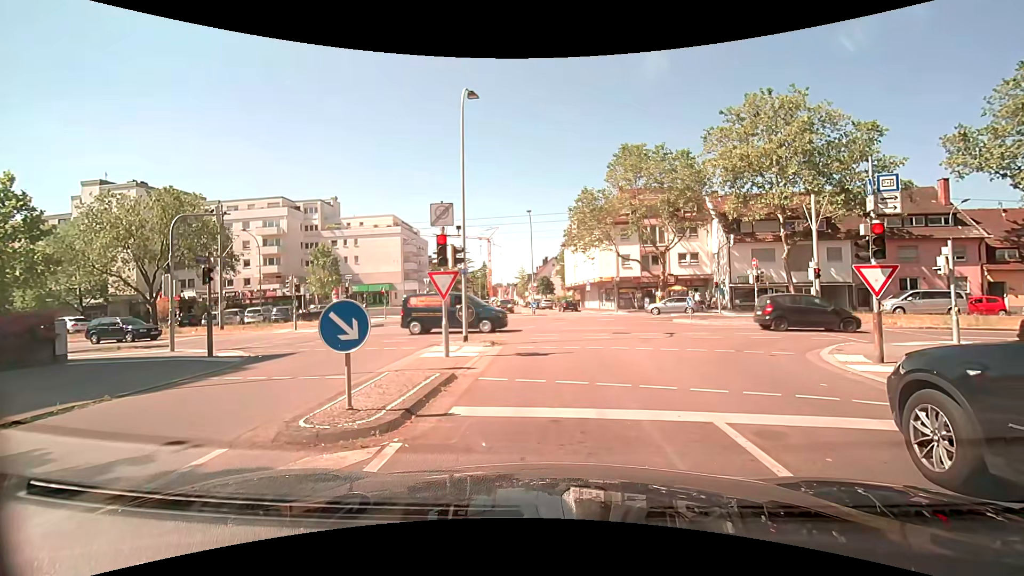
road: residential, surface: asphalt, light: Day
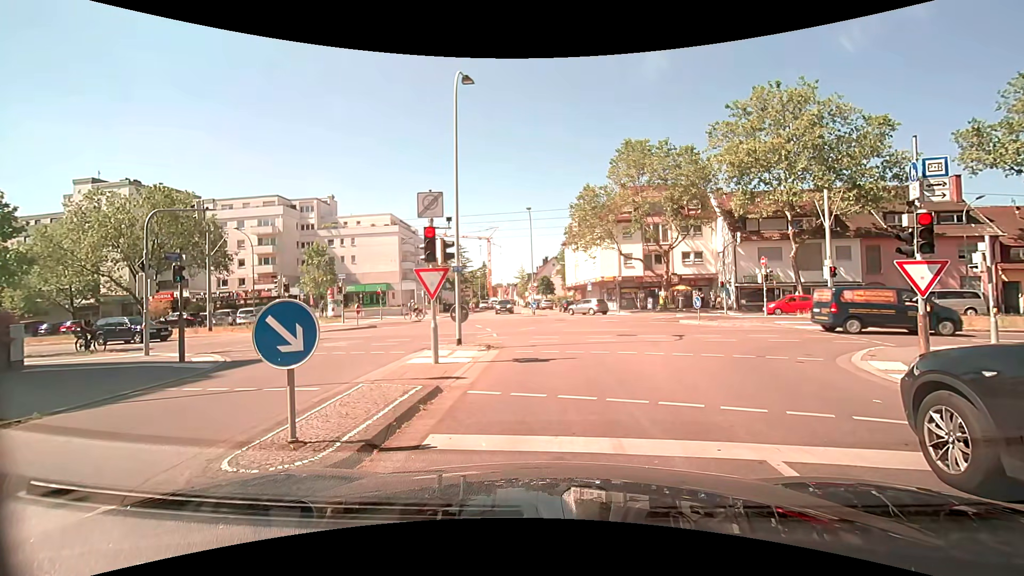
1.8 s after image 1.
(0.0, +1.2) m; 0°
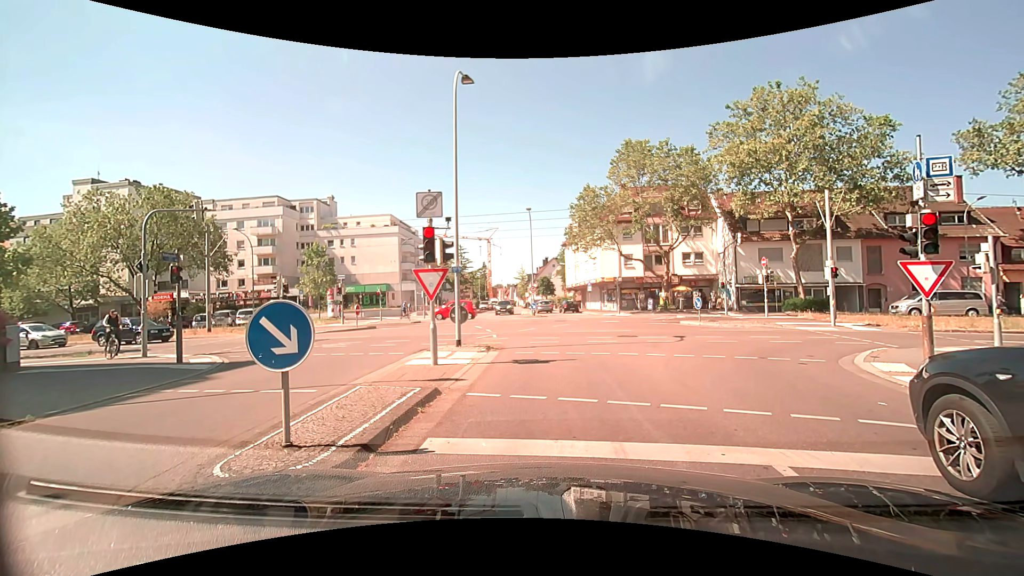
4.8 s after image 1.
(0.0, +0.2) m; 0°
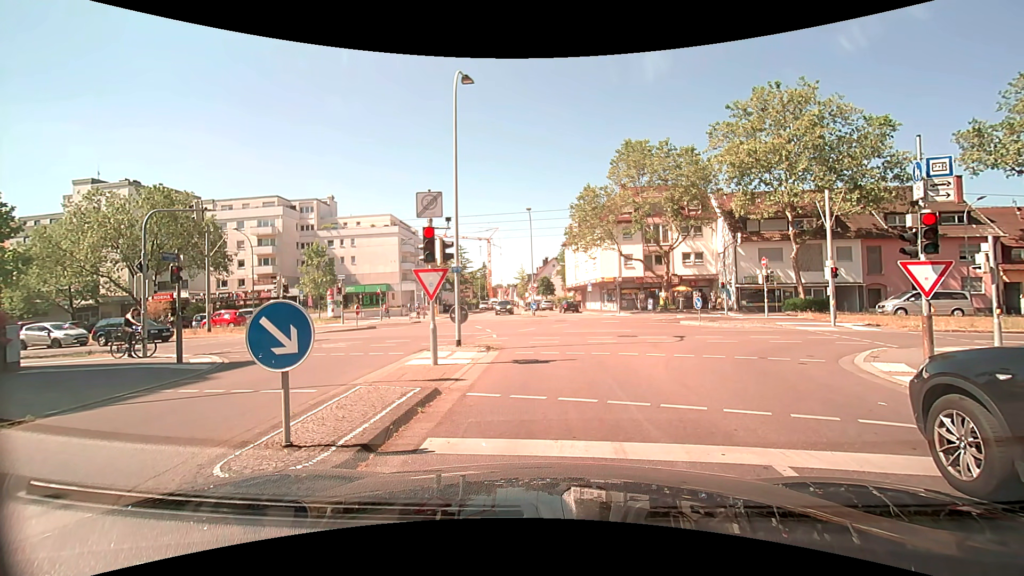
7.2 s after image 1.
(0.0, 0.0) m; 0°
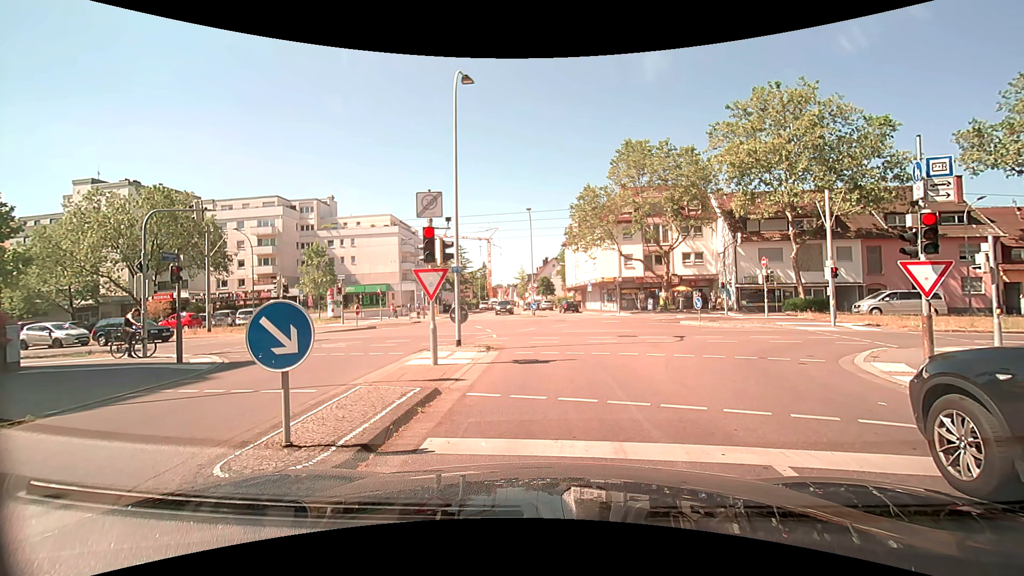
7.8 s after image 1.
(0.0, 0.0) m; 0°
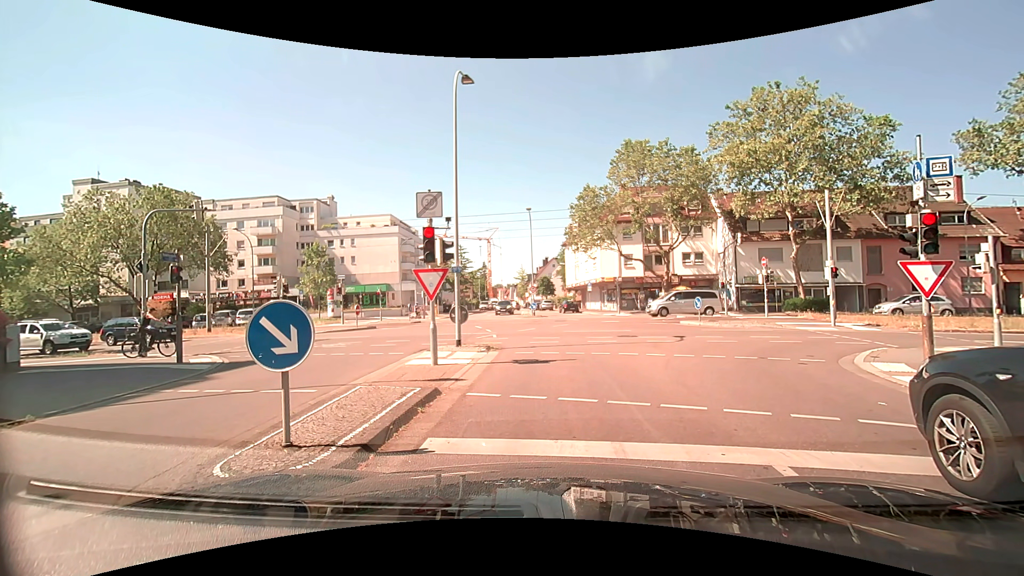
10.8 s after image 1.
(0.0, 0.0) m; 0°
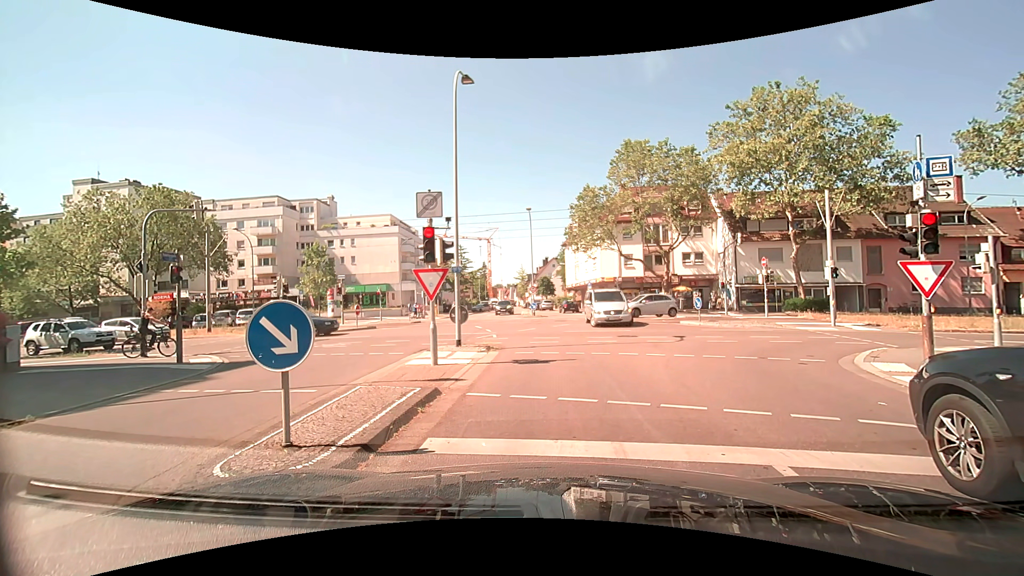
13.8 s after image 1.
(0.0, 0.0) m; 0°
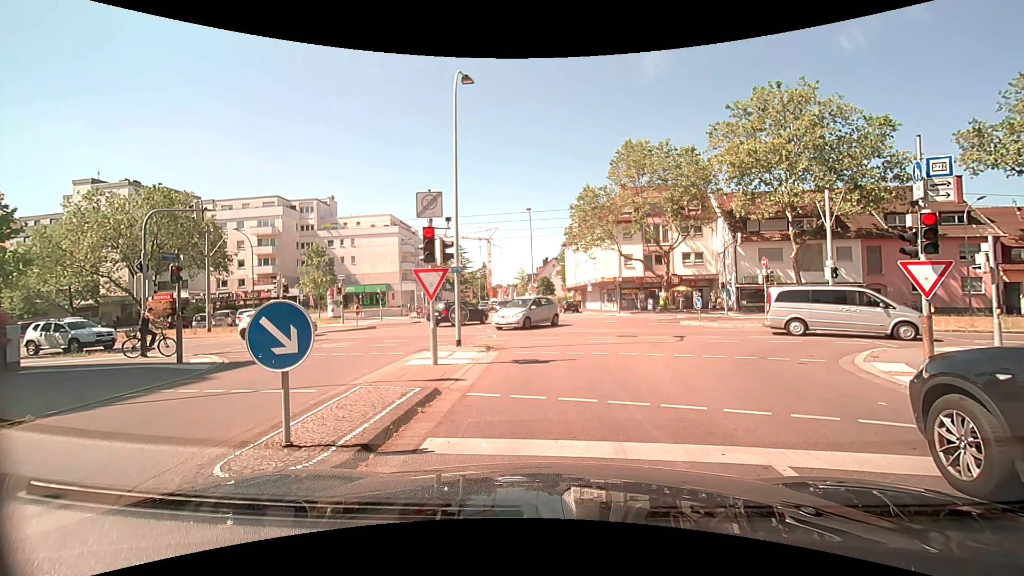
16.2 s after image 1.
(0.0, 0.0) m; 0°
(0, +10) (+1, +20) (+2, +30) (+2, +40) (+2, +50) (0, +60) (-1, +70) (-3, +80) (-4, +89) (-5, +99) m
